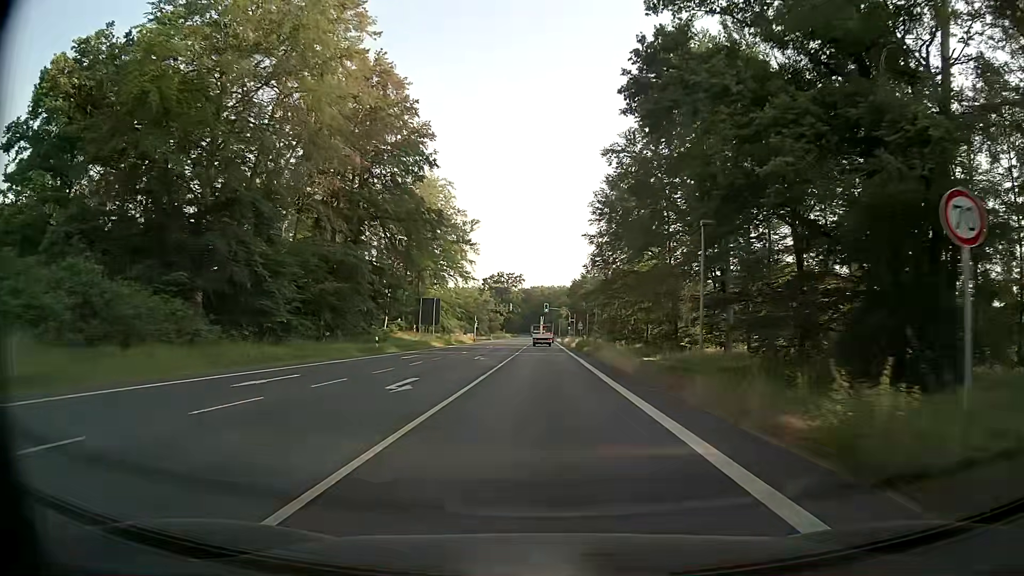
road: primary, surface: asphalt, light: Day
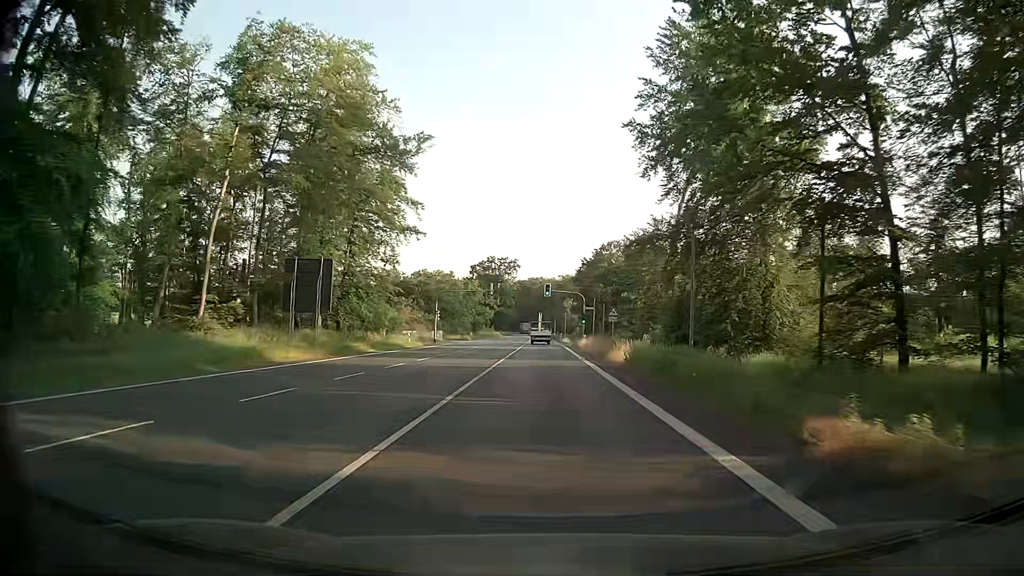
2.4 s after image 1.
(-0.2, +40.9) m; 0°
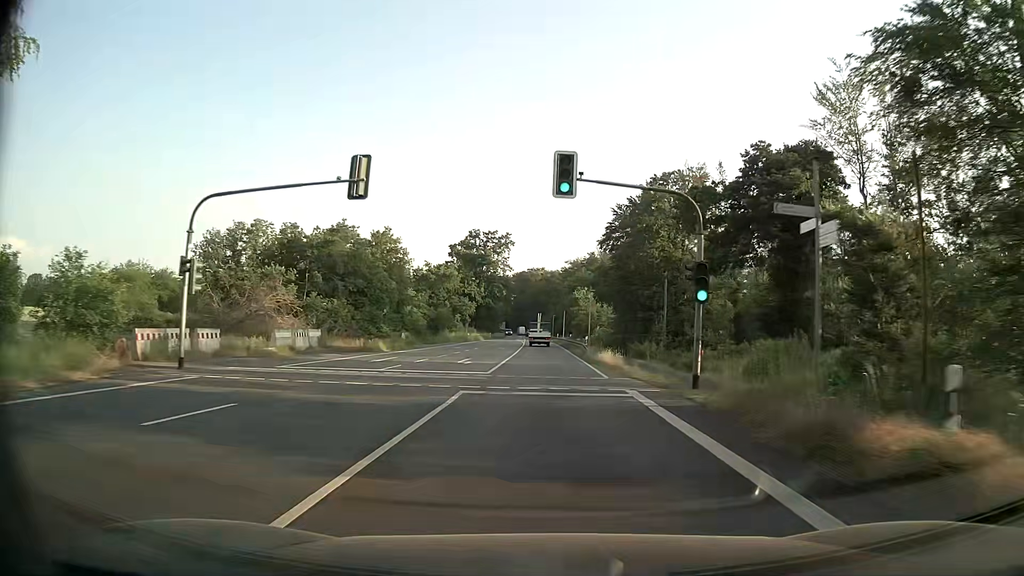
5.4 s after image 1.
(+0.1, +52.4) m; 0°
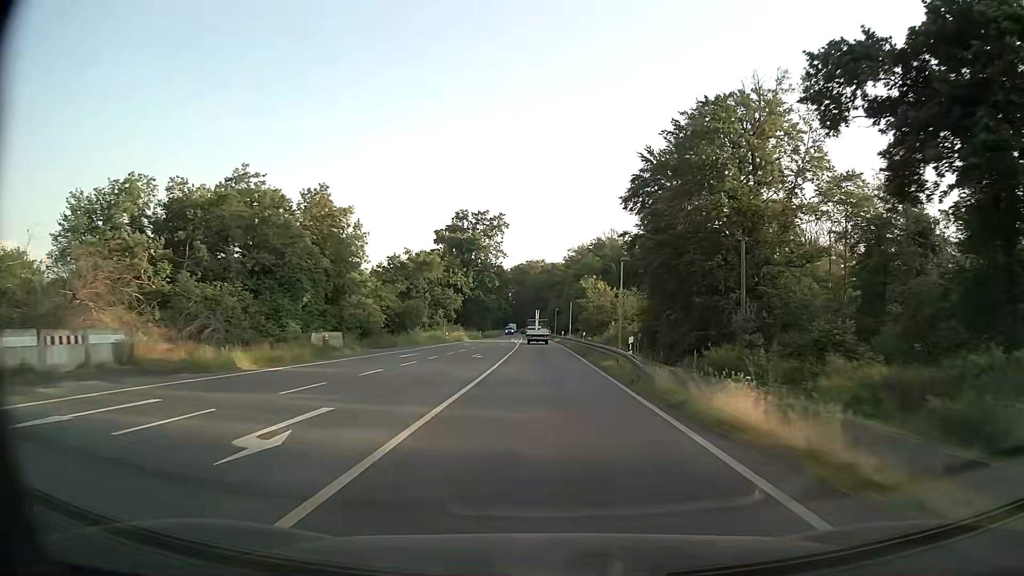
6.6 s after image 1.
(0.0, +21.4) m; 0°
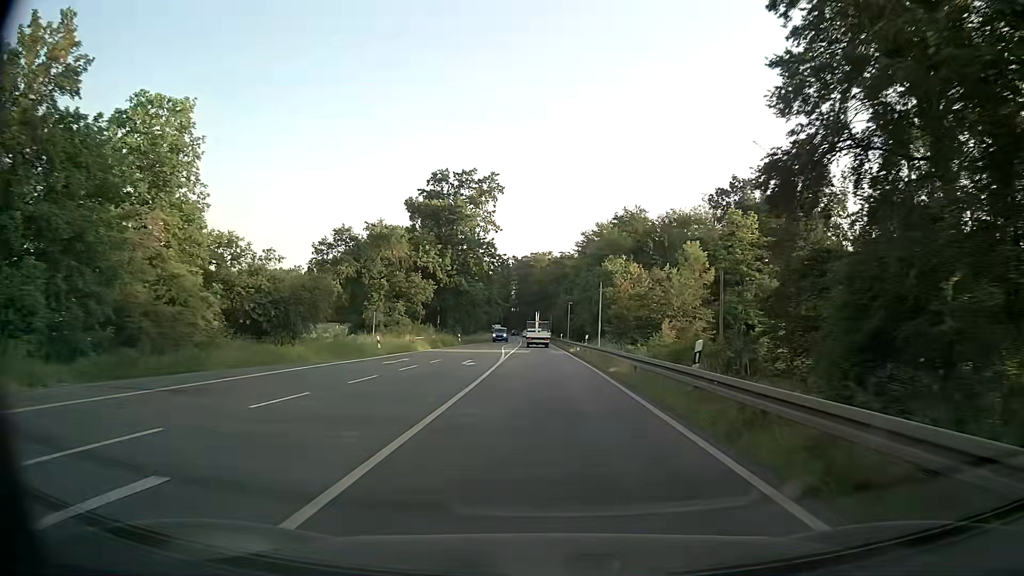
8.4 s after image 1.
(-0.1, +32.5) m; 0°
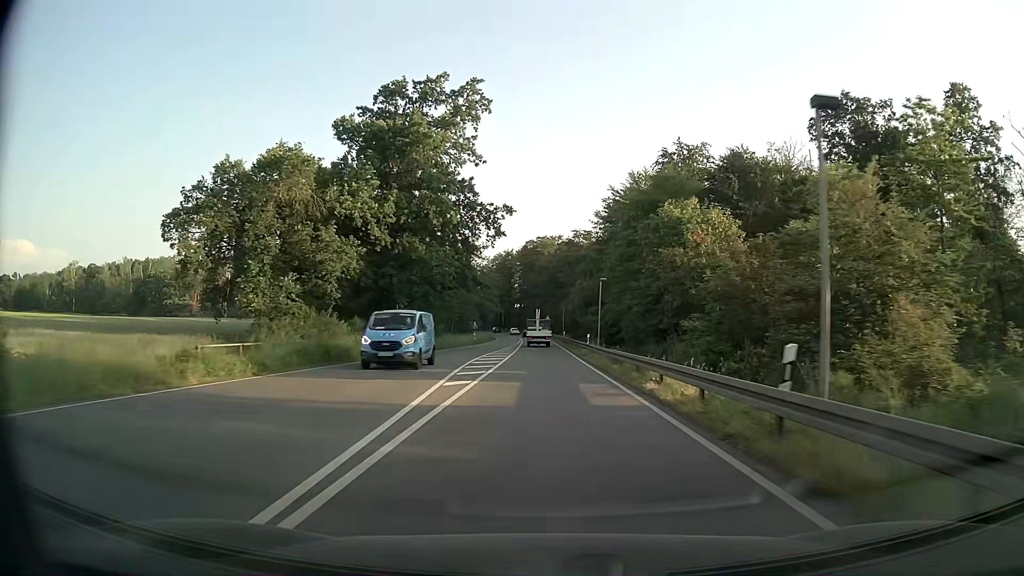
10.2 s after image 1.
(-0.3, +32.9) m; -1°
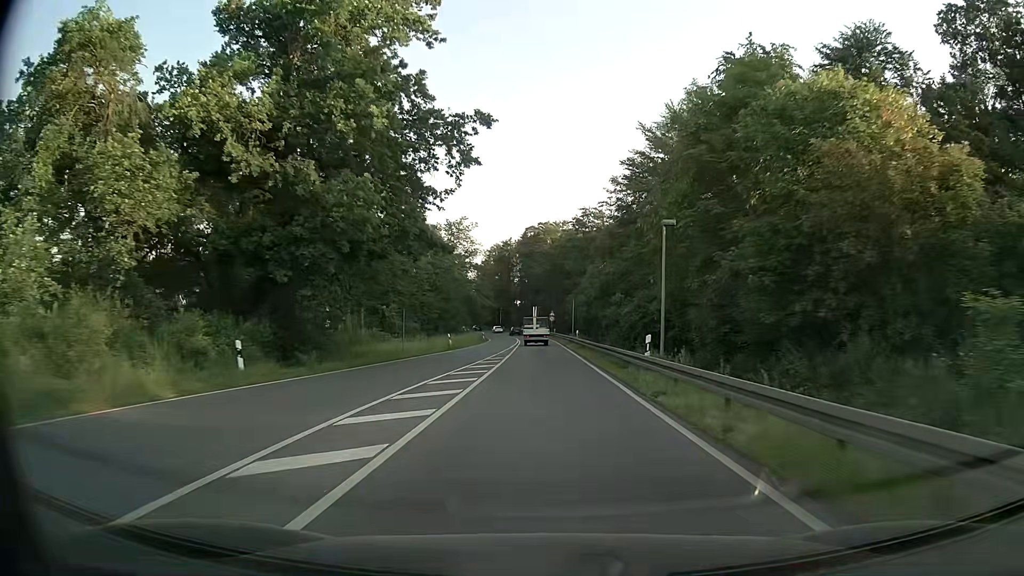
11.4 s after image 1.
(-0.1, +21.9) m; 0°
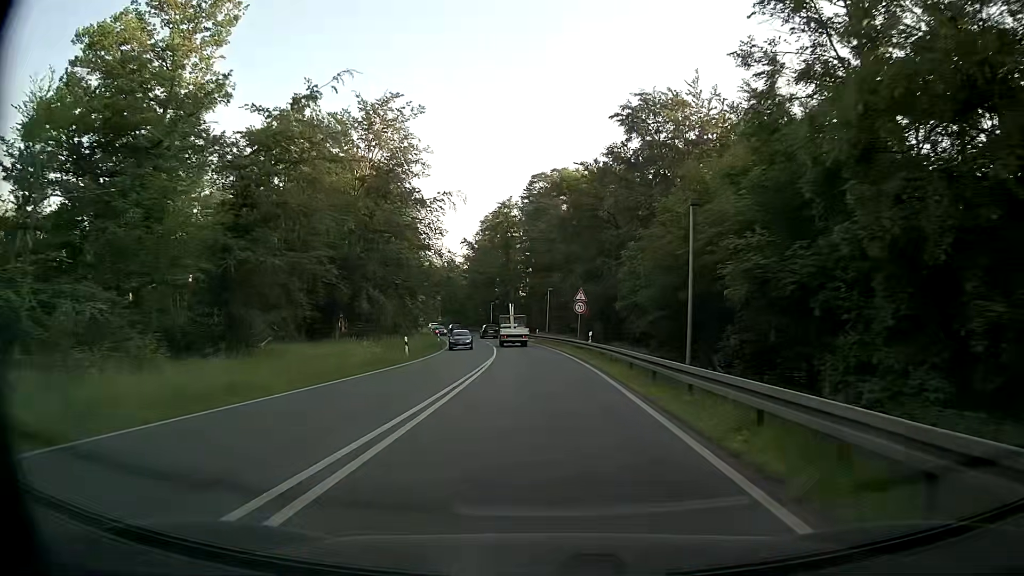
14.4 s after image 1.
(-0.4, +53.9) m; -1°
(0, +10) (0, +20) (0, +30) (-1, +40) (-2, +50) (-3, +60) (-4, +70) (-6, +80) (-8, +89) (-11, +99) m
